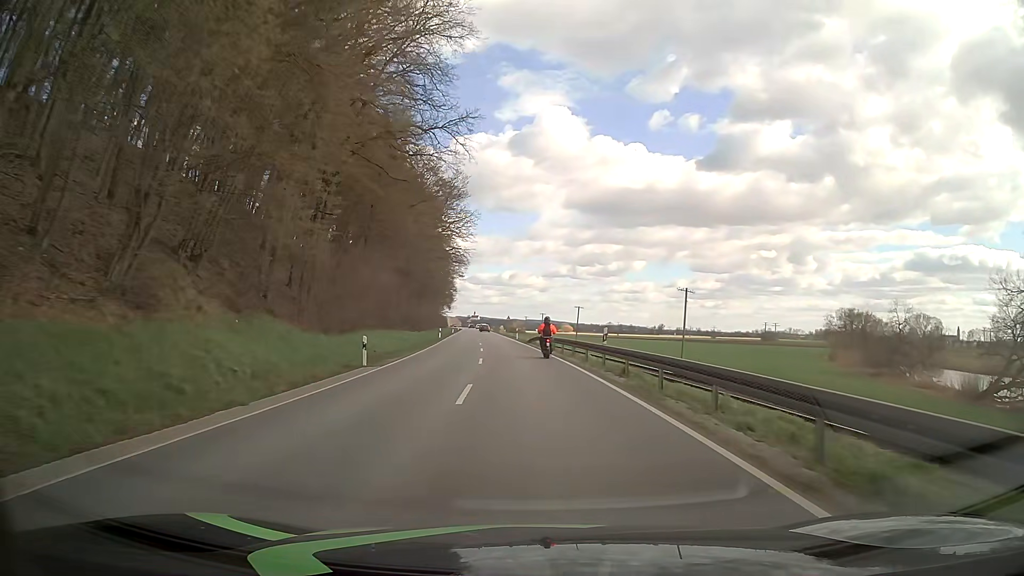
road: secondary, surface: asphalt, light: Day
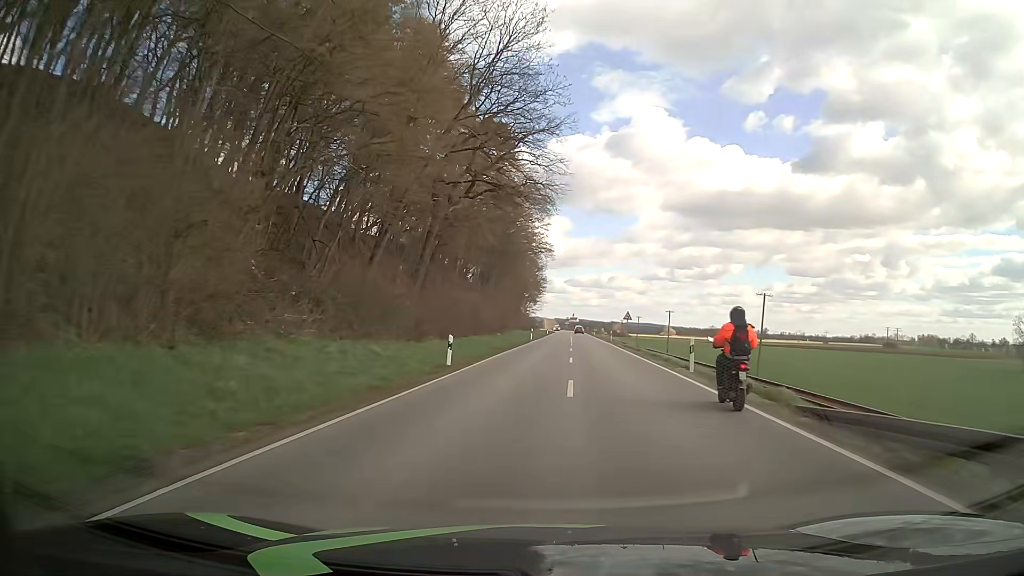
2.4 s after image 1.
(-3.3, +47.0) m; -8°
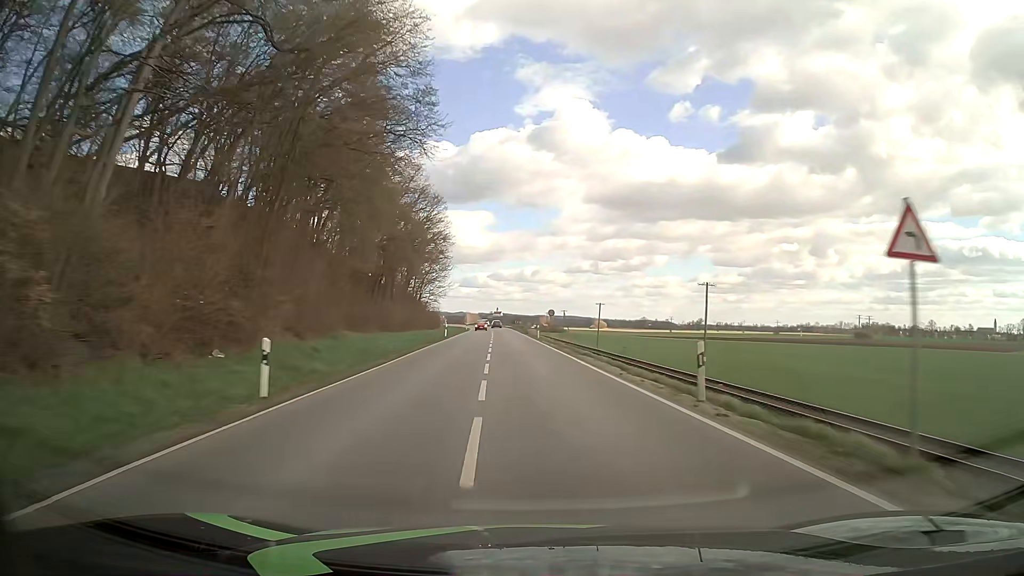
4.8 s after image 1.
(+3.0, +55.3) m; +6°
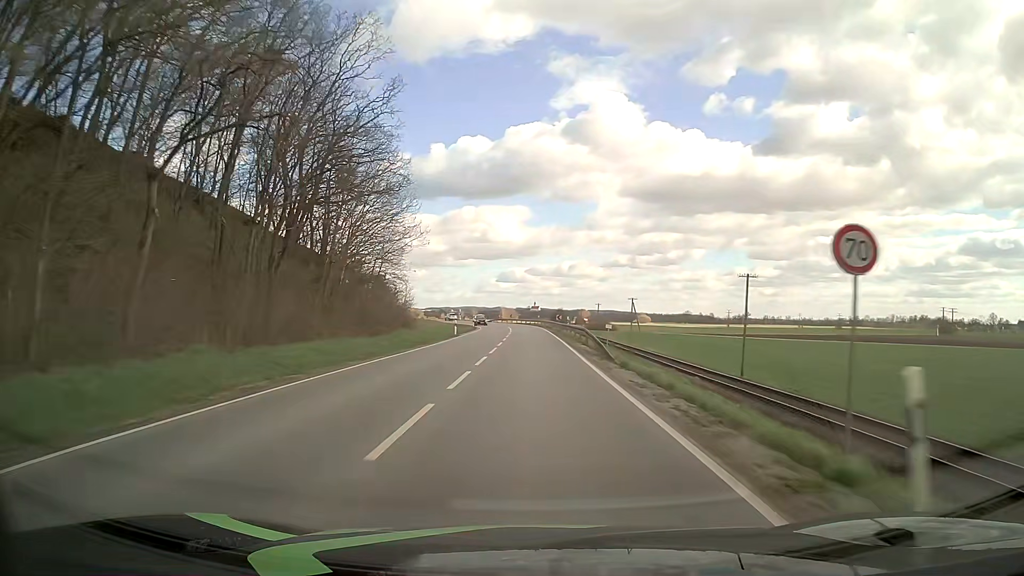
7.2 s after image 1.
(-1.6, +52.6) m; -3°
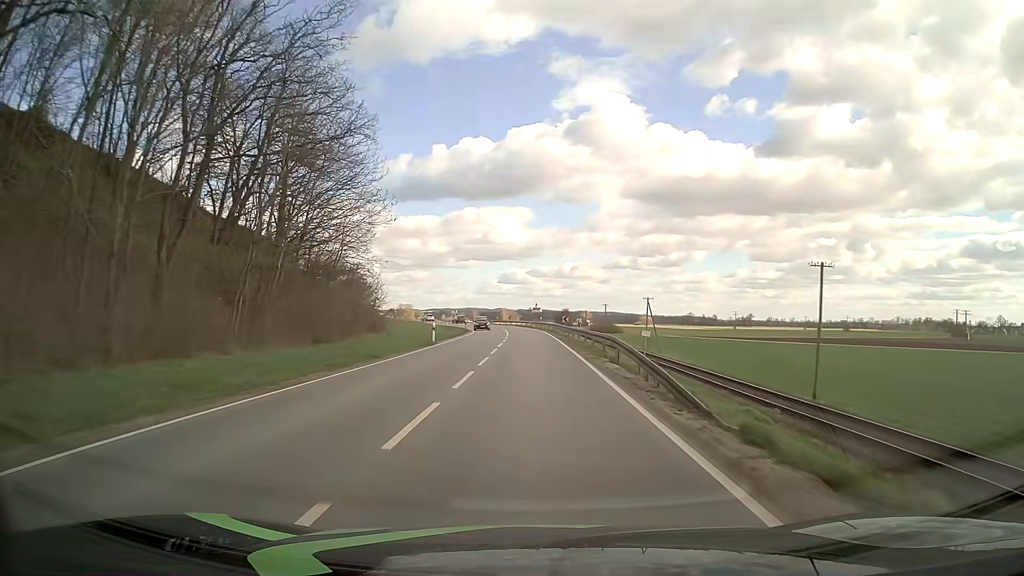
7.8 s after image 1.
(0.0, +11.2) m; 0°
